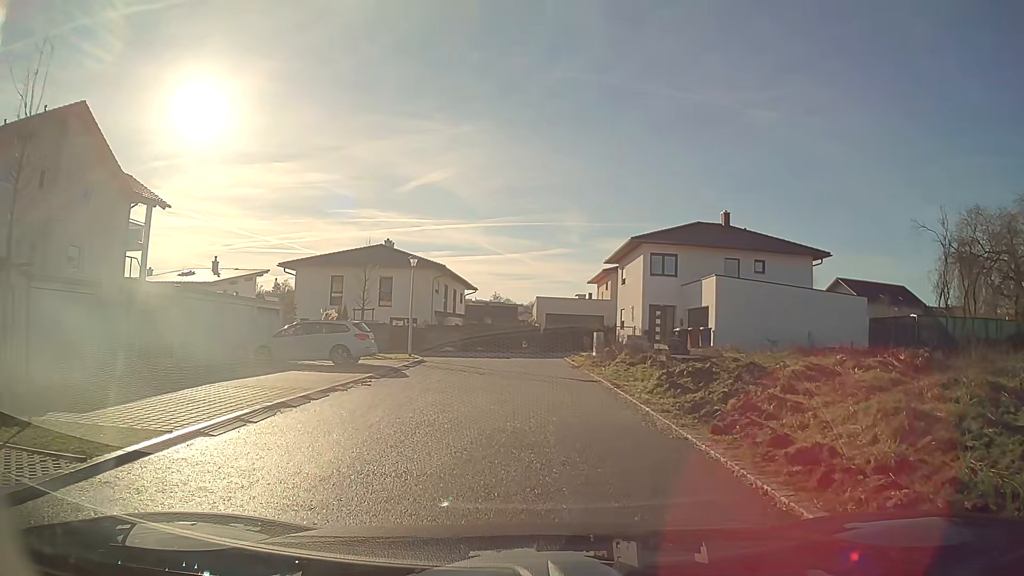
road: residential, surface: asphalt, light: Day
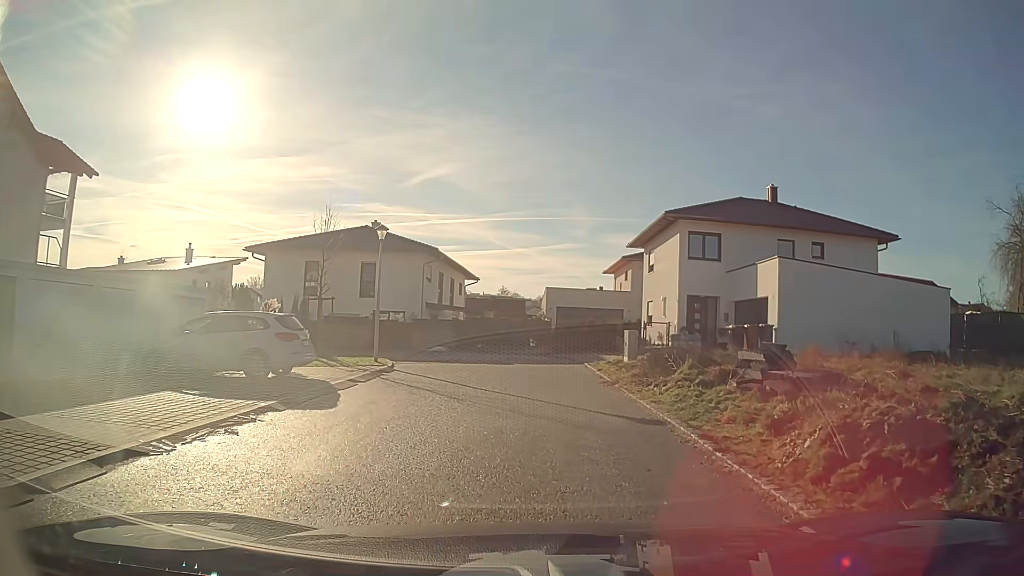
(0.0, +7.4) m; 0°
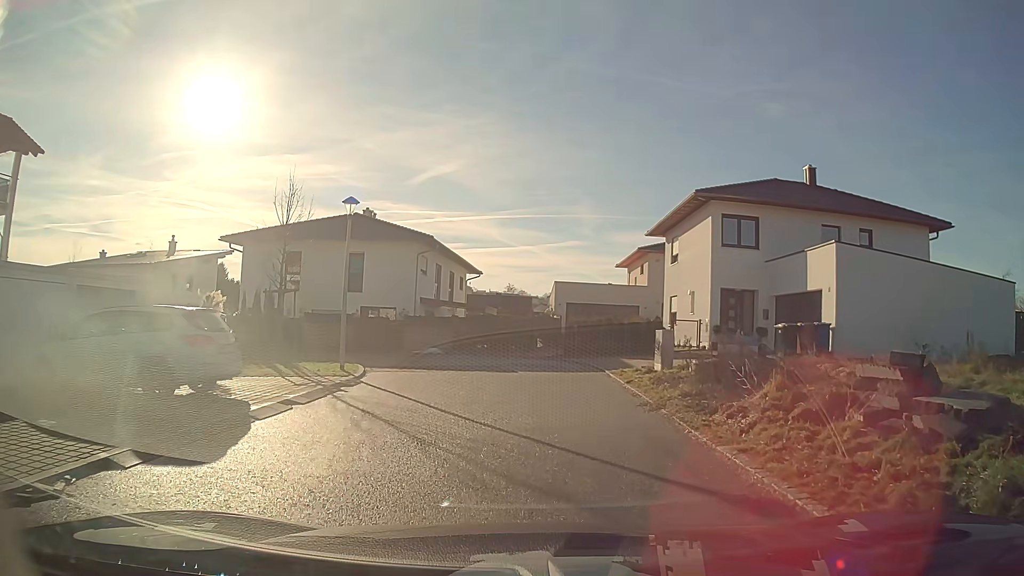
(0.0, +4.5) m; -1°
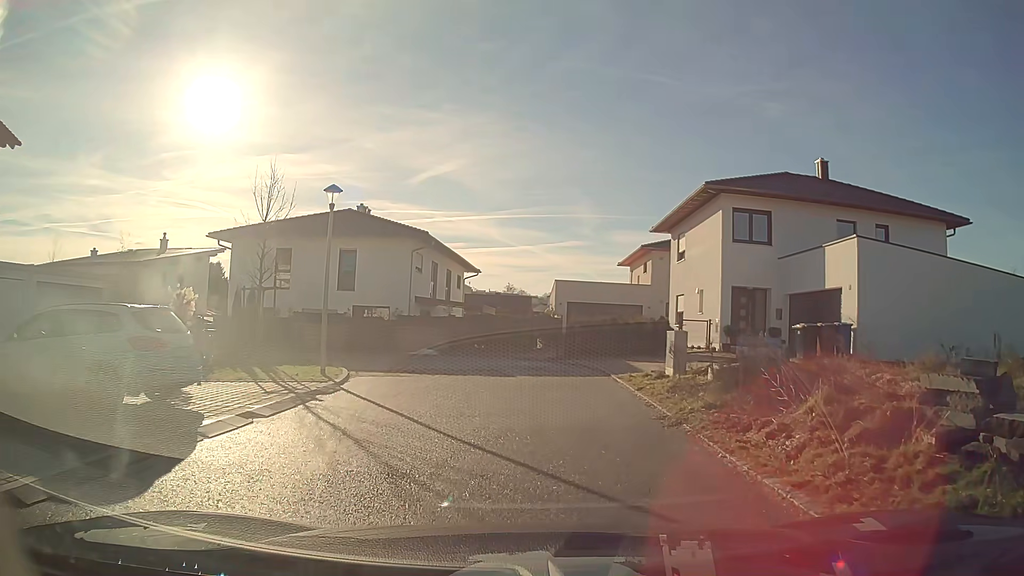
(0.0, +1.5) m; 0°
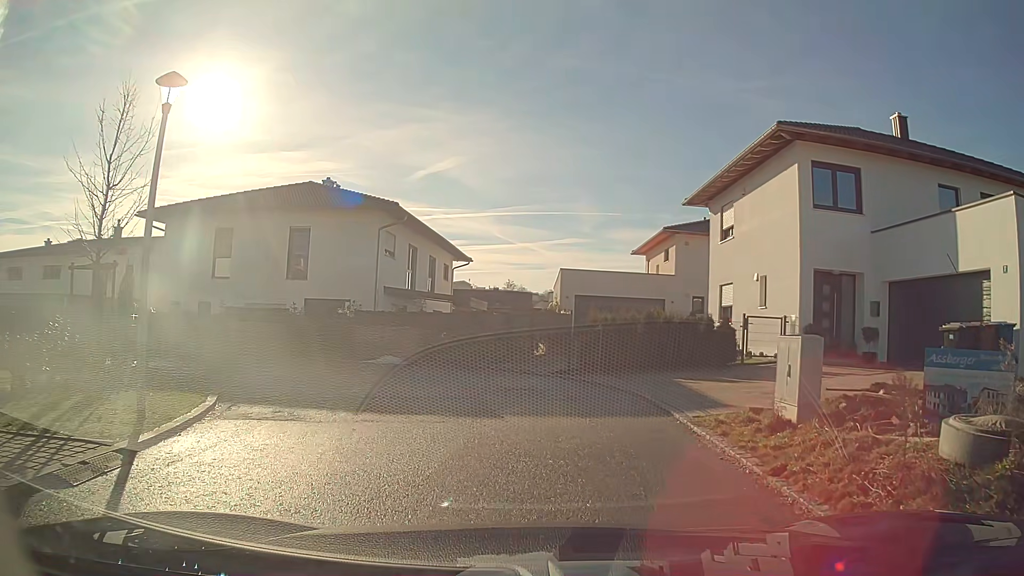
(0.0, +7.4) m; 0°
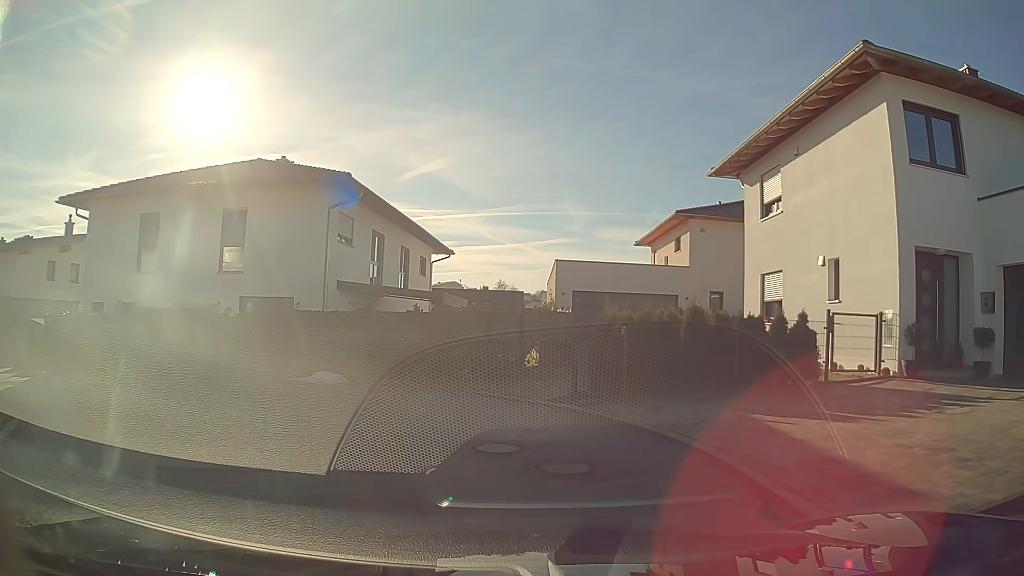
(0.0, +5.5) m; 0°
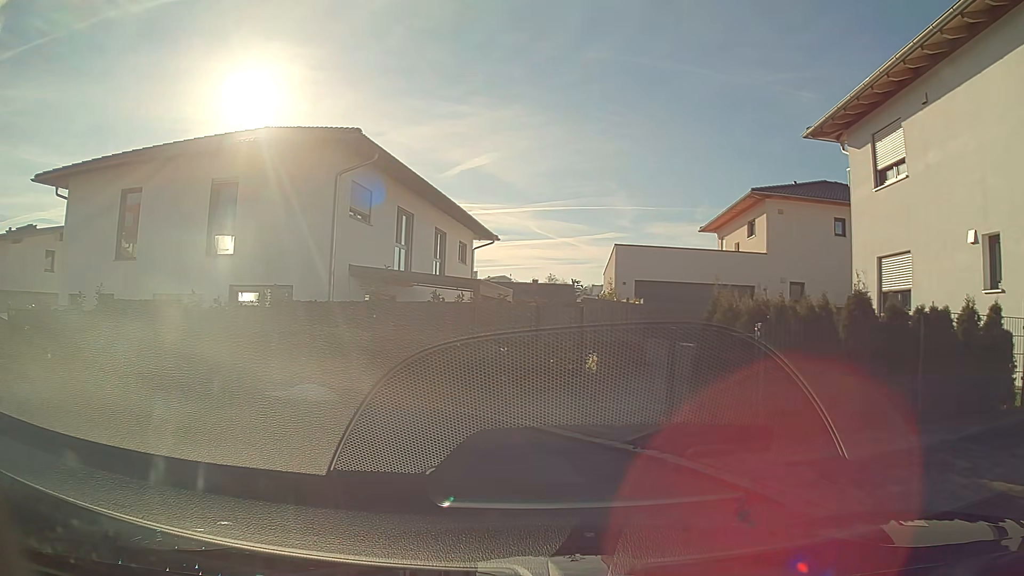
(-0.1, +4.3) m; -6°
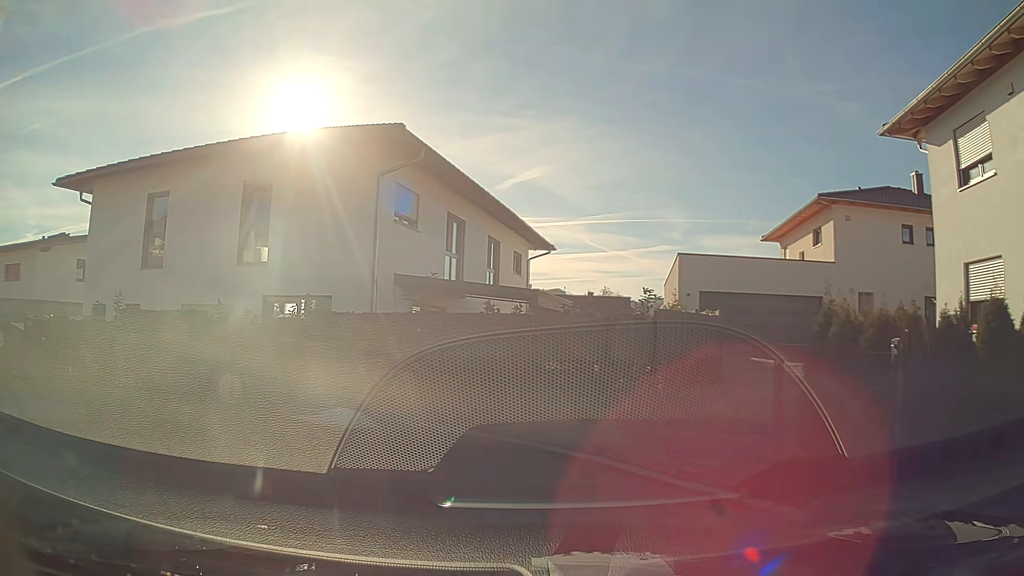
(-0.1, +1.5) m; -5°
(-4, +9) (-14, +12) (-23, +15) (-33, +17) (-43, +19) (-52, +22) (-62, +24) (-72, +26) (-82, +29) (-91, +29) m
